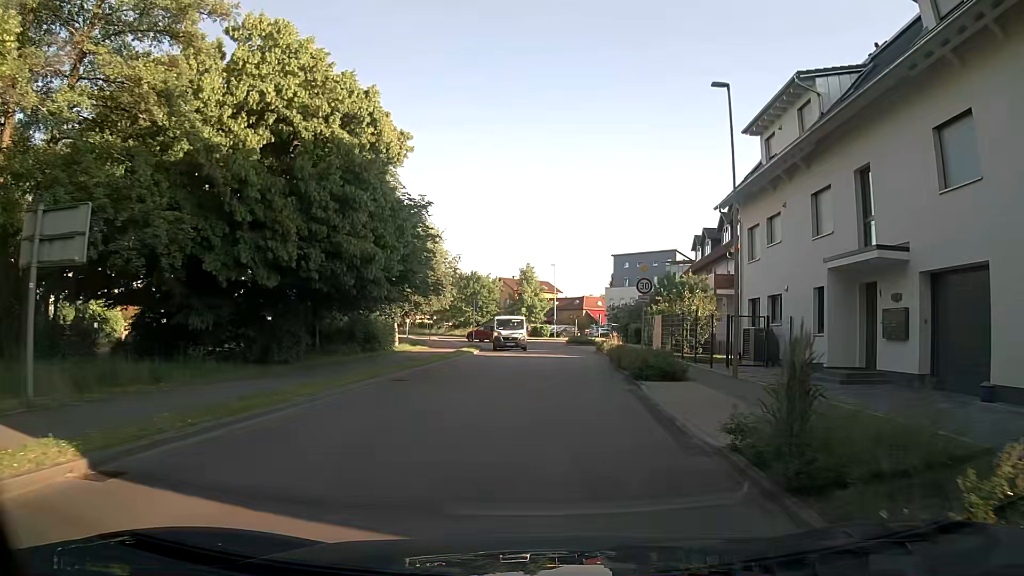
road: secondary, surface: asphalt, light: Day
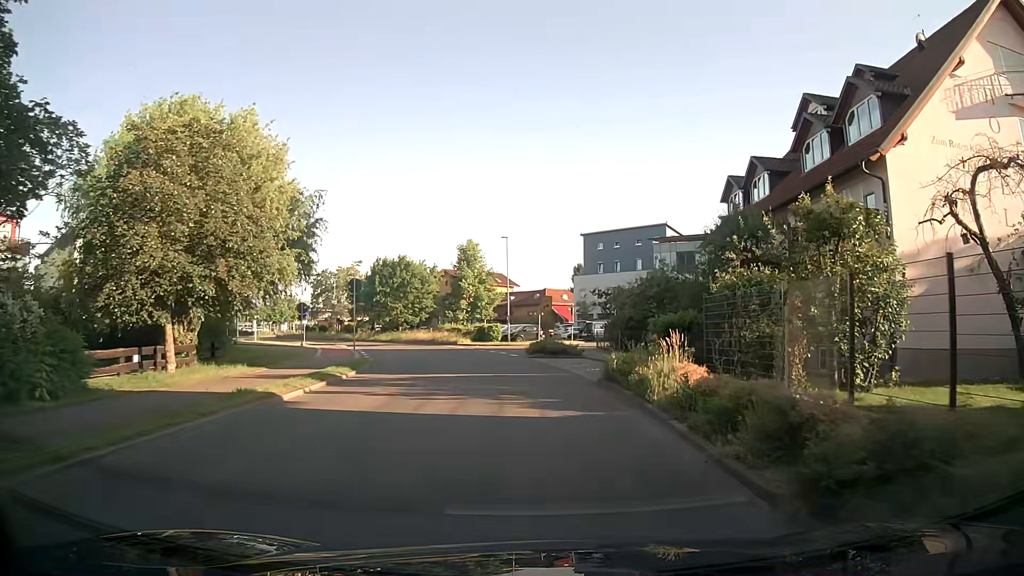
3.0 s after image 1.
(+1.1, +22.6) m; +4°
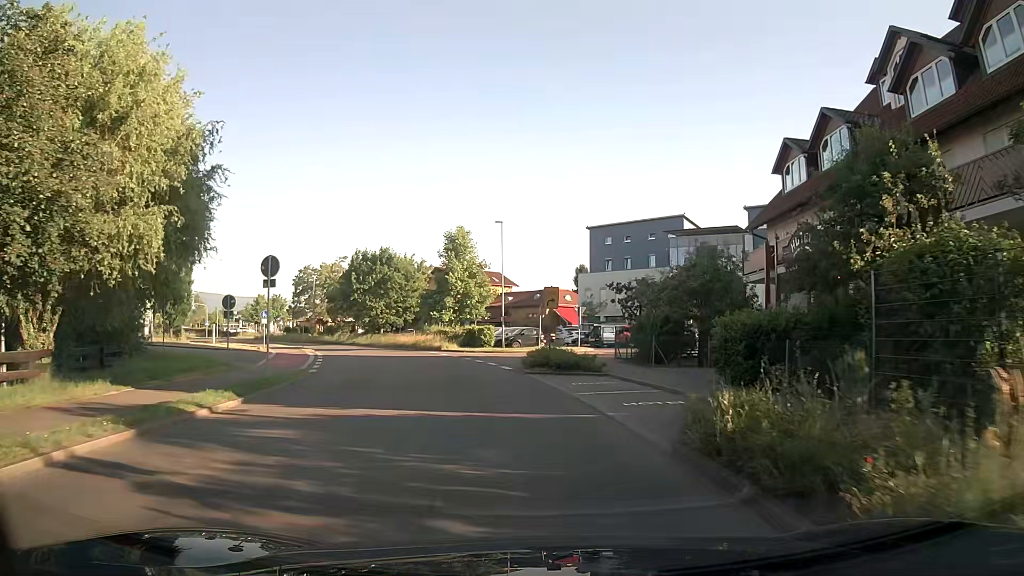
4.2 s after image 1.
(+0.1, +8.8) m; -1°
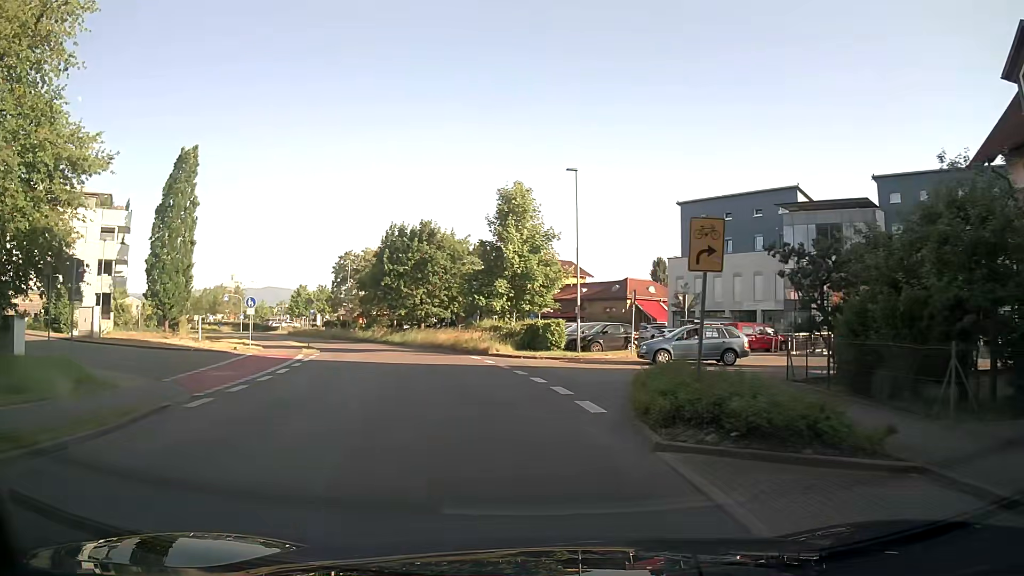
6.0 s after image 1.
(-0.3, +13.5) m; -5°
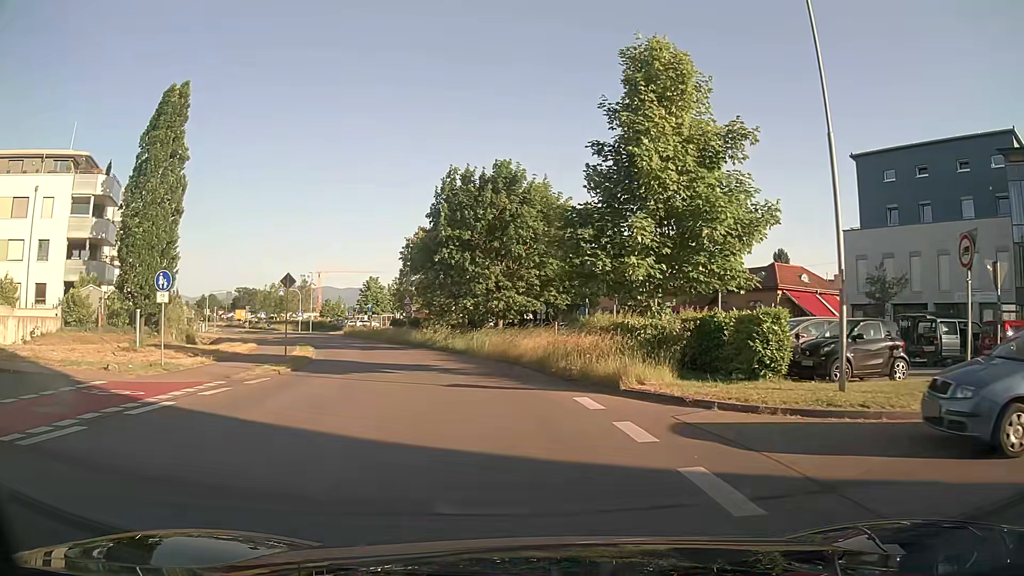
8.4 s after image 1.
(-1.4, +17.8) m; -9°
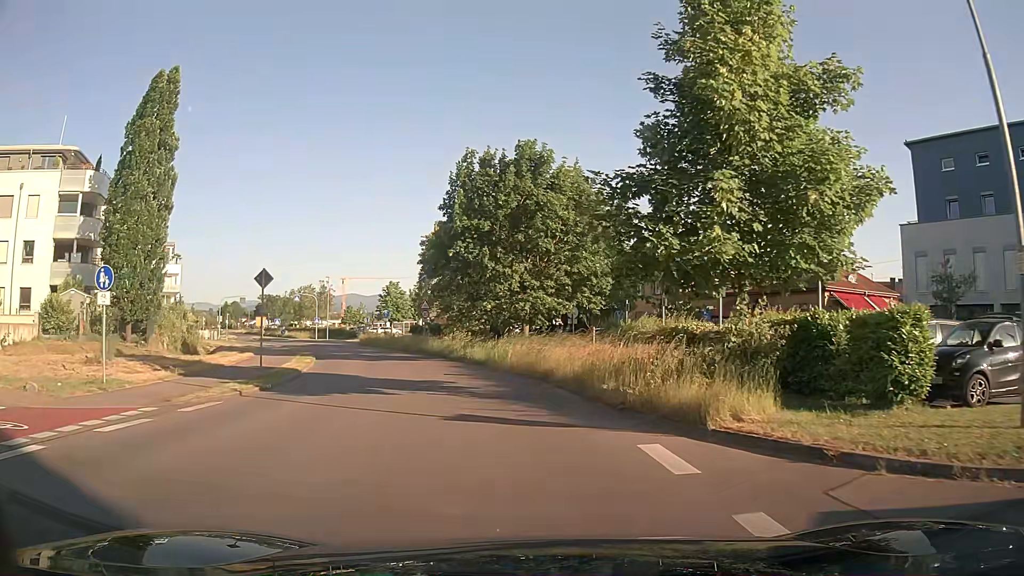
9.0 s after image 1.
(-0.1, +4.5) m; -2°
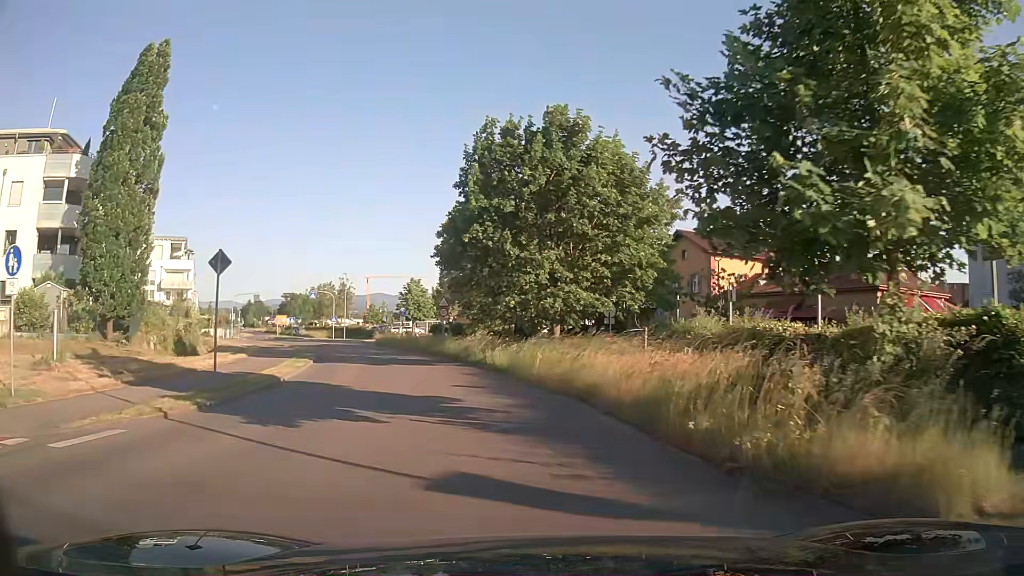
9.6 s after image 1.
(-0.1, +4.5) m; -2°
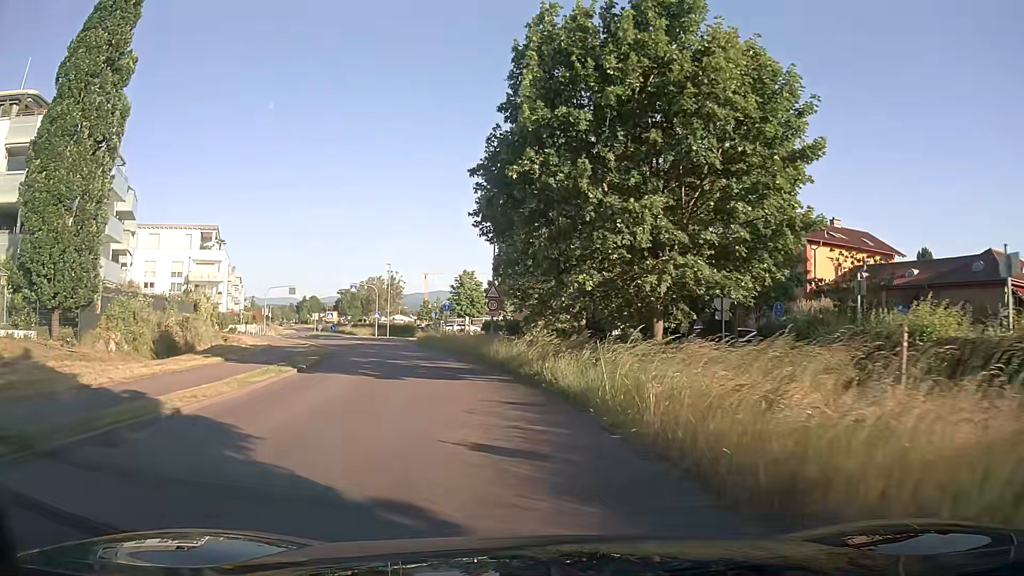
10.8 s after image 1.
(-0.4, +9.0) m; -5°
(-1, +10) (-2, +20) (-4, +30) (-7, +39) (-10, +49) (-14, +58) (-17, +67) (-21, +77) (-25, +86) (-29, +95) m
